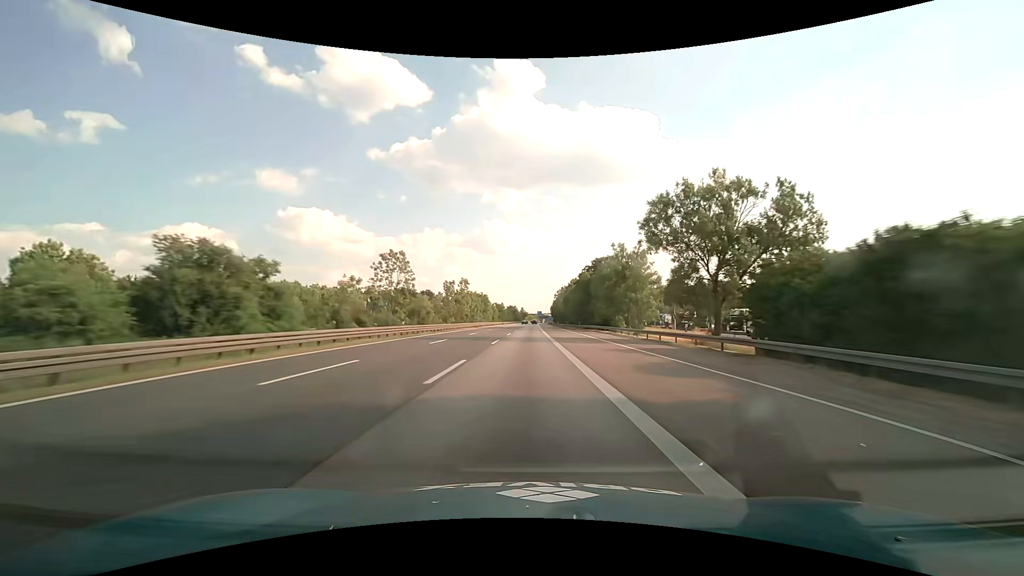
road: motorway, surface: asphalt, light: Day
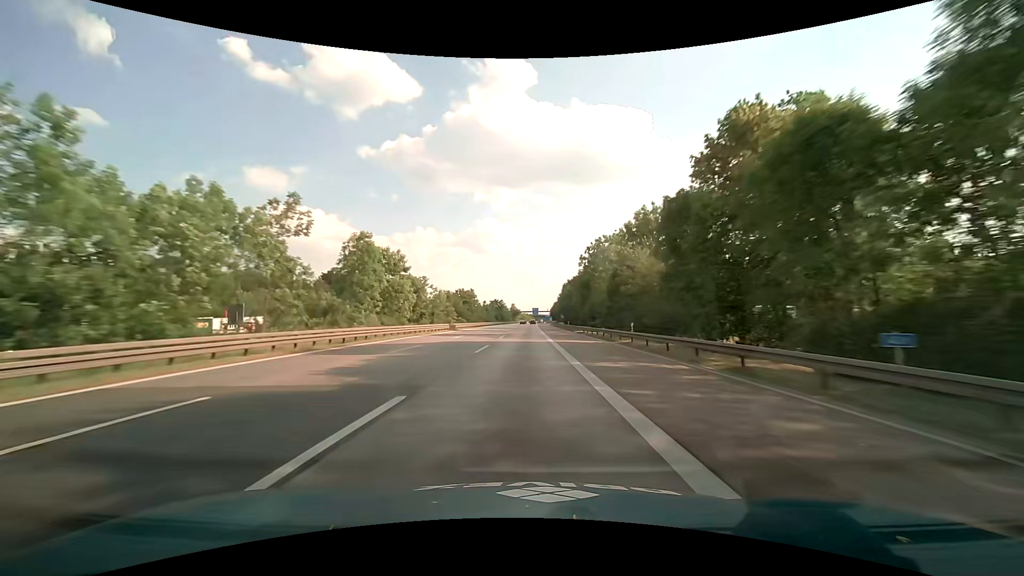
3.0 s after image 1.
(+0.5, +98.1) m; 0°
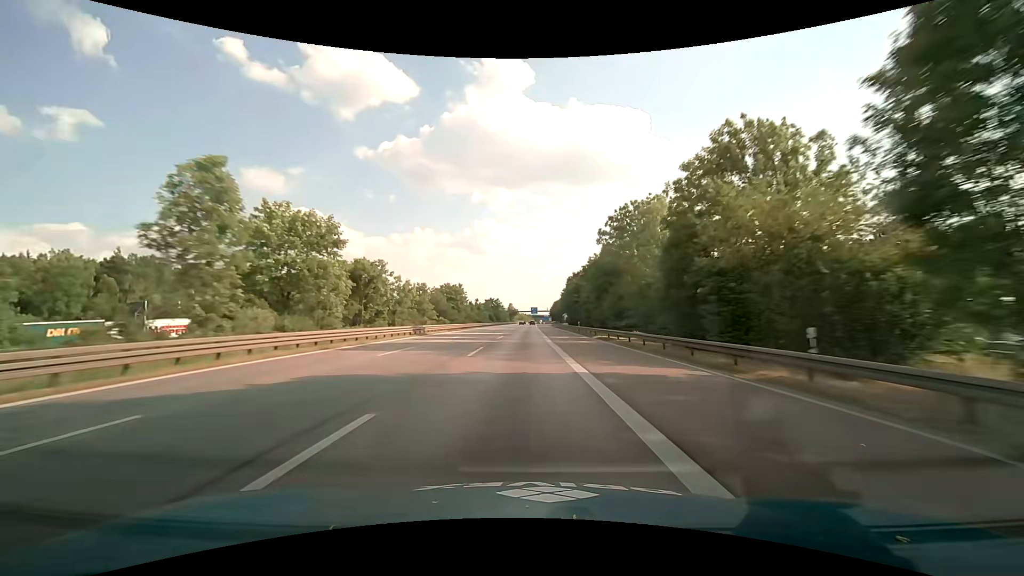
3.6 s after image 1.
(+0.1, +19.6) m; 0°
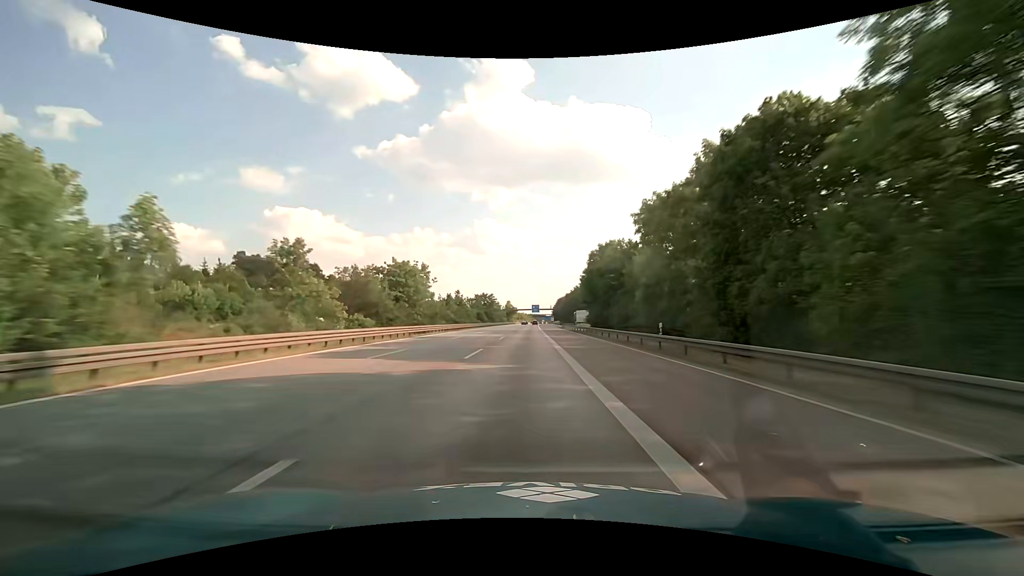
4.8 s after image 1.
(+0.1, +39.0) m; 0°
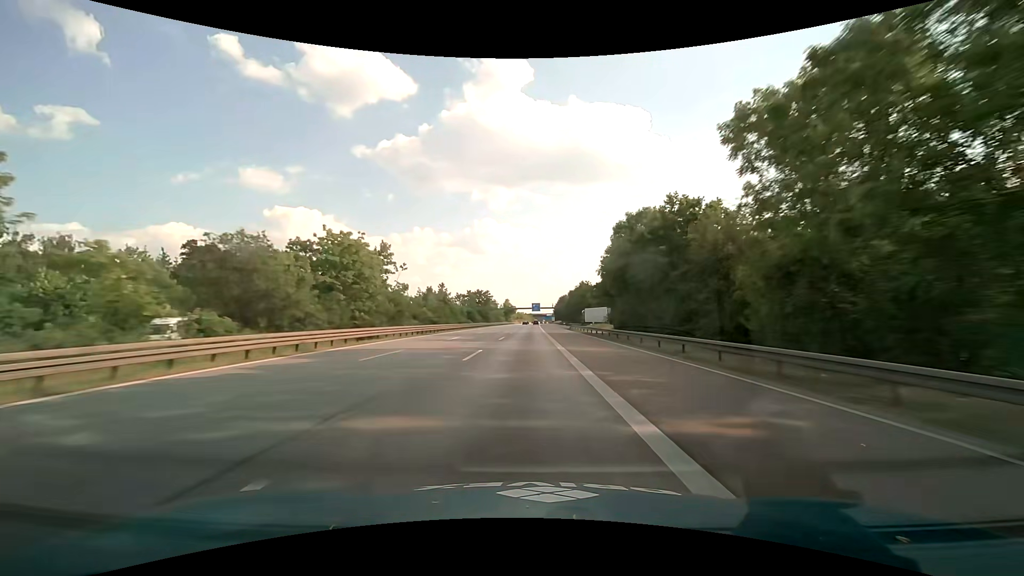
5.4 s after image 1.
(0.0, +19.4) m; 0°
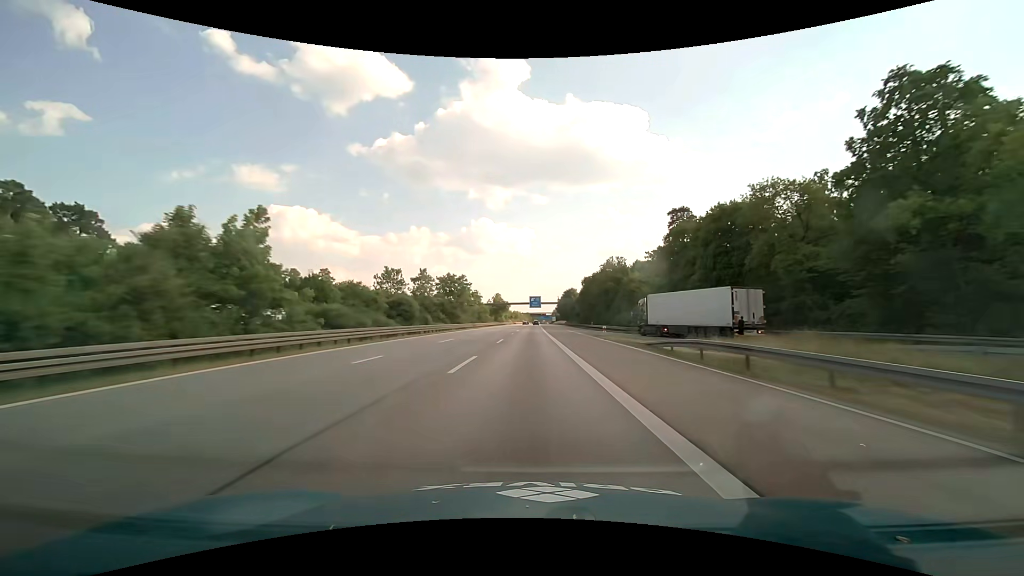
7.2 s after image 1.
(+0.2, +58.1) m; 0°
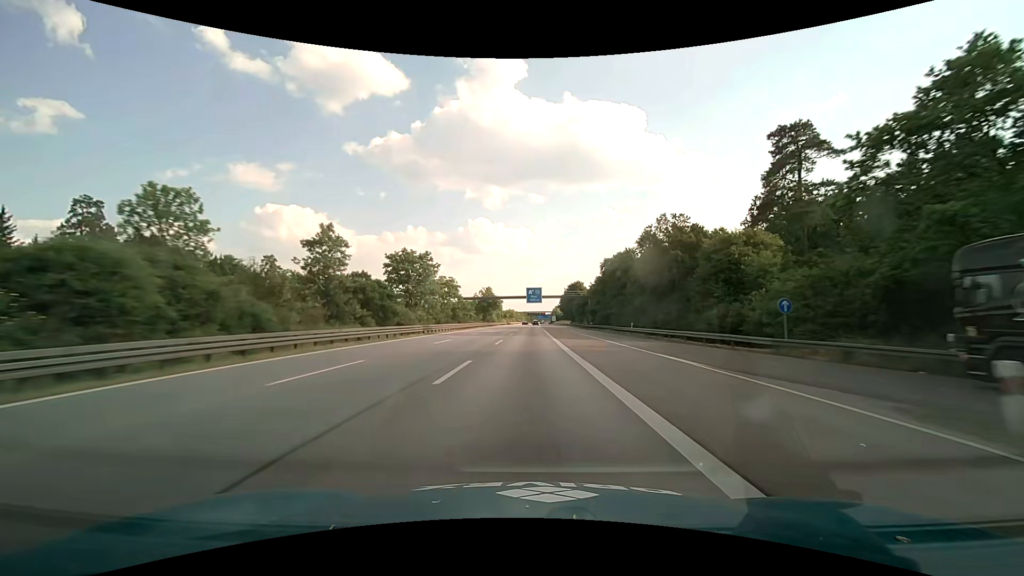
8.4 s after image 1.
(+0.1, +38.5) m; 0°
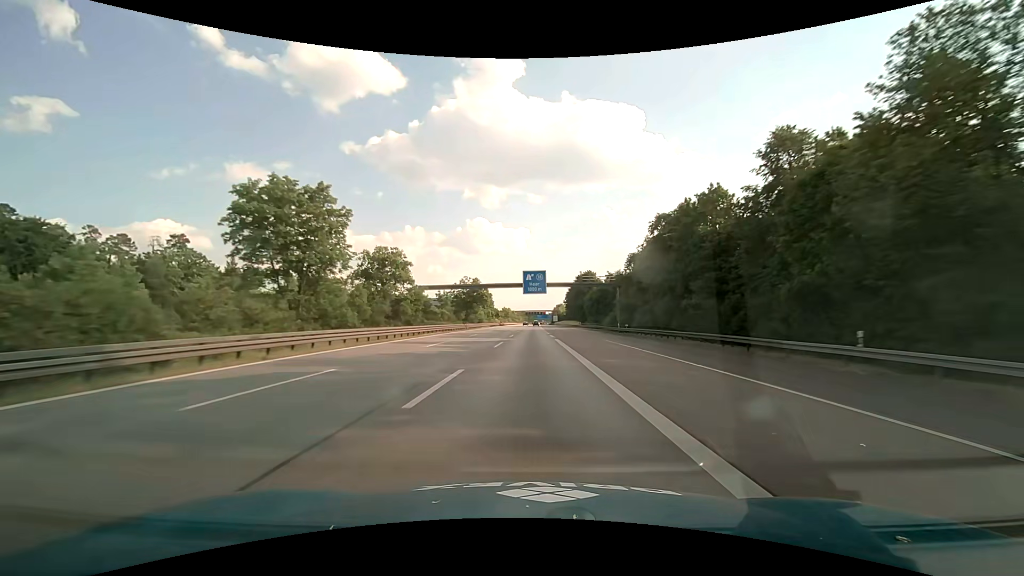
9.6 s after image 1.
(+0.1, +38.5) m; 0°
(0, +10) (0, +20) (0, +30) (0, +40) (0, +50) (0, +60) (0, +70) (0, +80) (0, +90) (+1, +100) m
